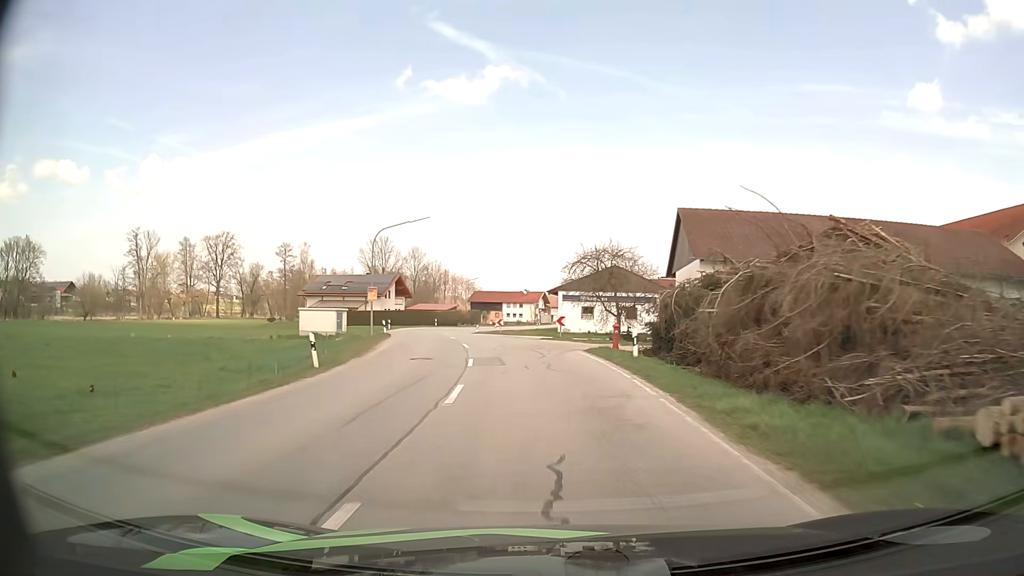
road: secondary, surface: asphalt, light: Day
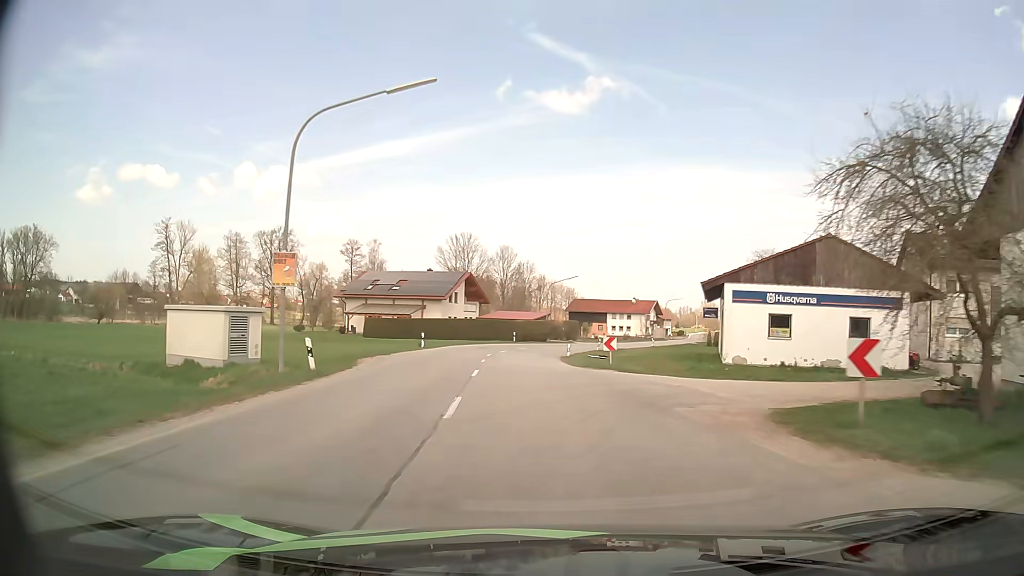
(-1.9, +27.1) m; -8°
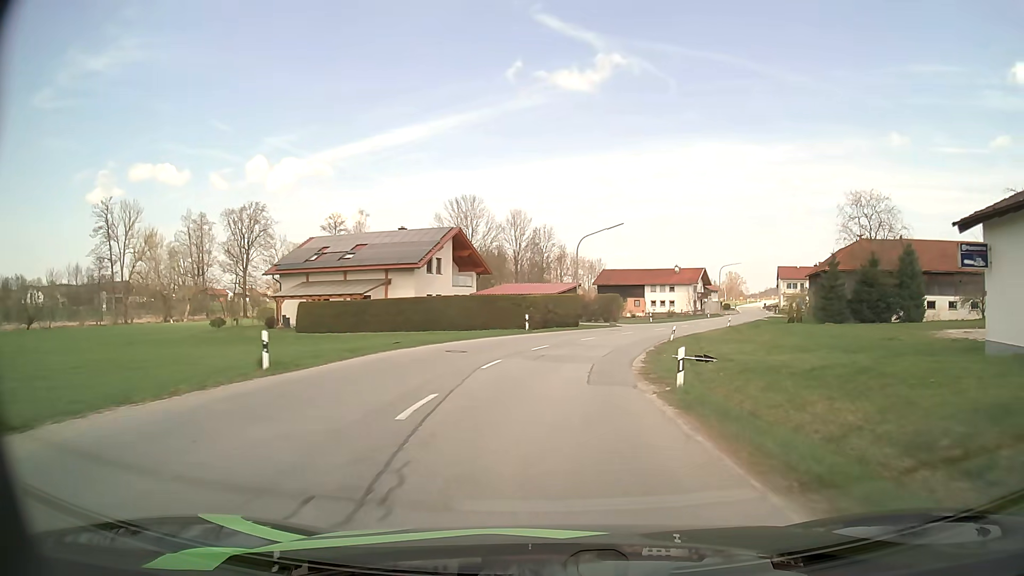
(-0.8, +26.6) m; -1°
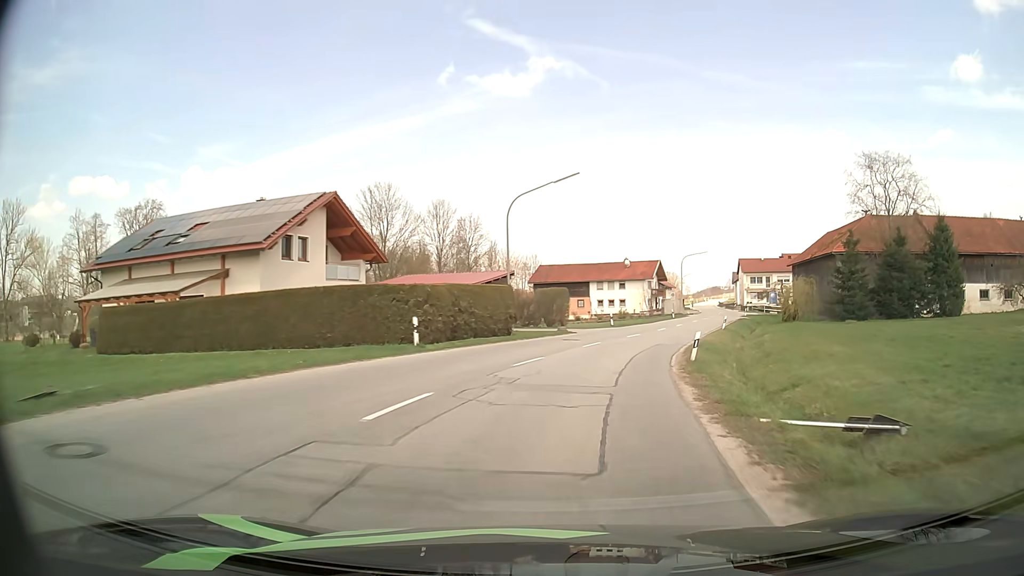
(+0.7, +17.6) m; +5°
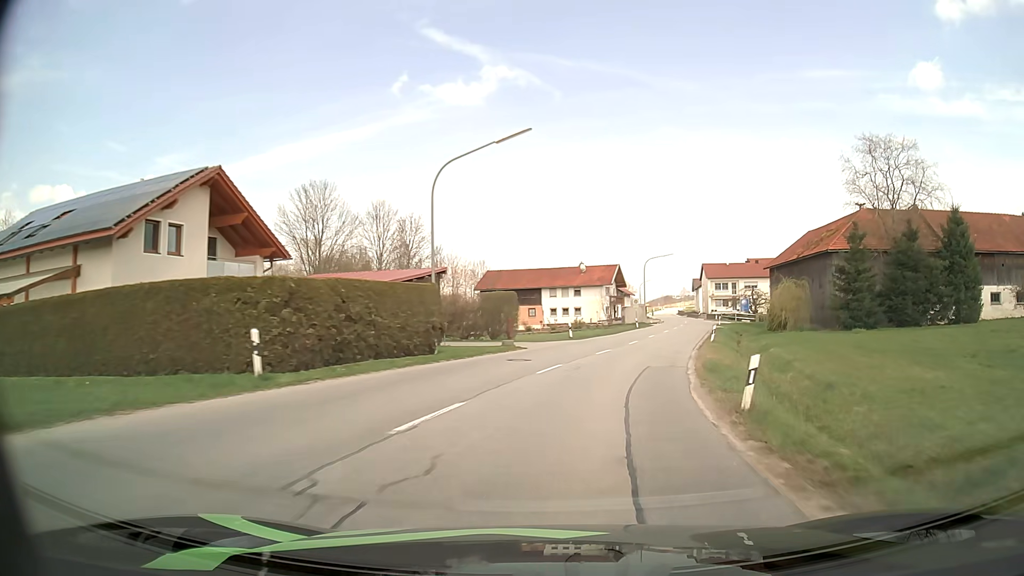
(+0.3, +8.8) m; +4°
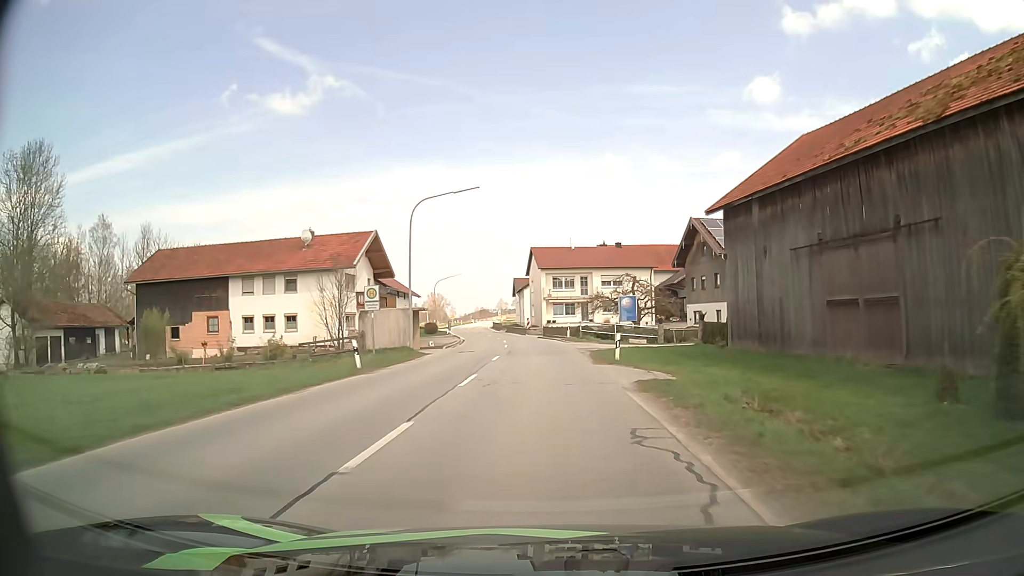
(+8.7, +43.8) m; +16°
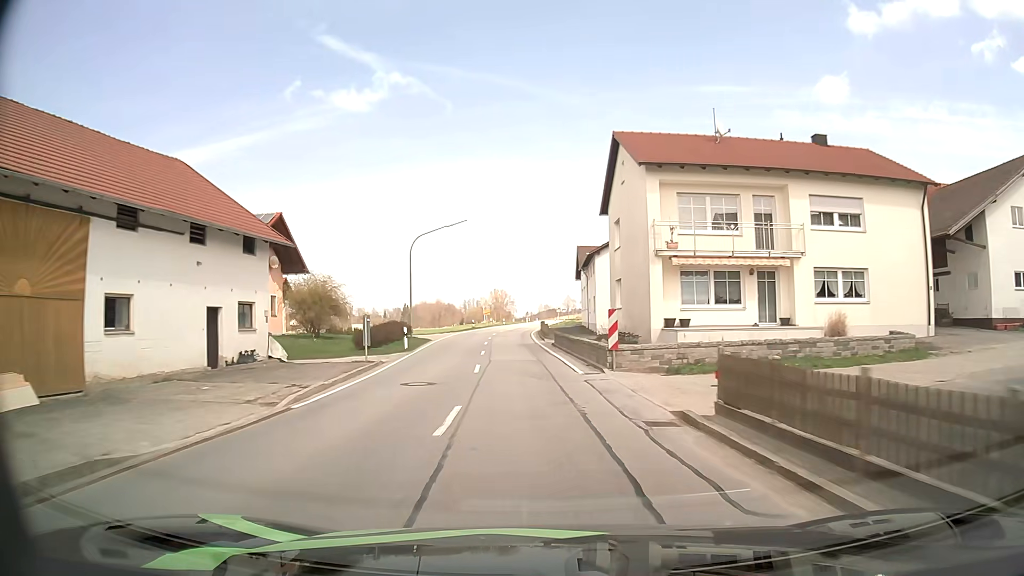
(-1.4, +46.1) m; -5°
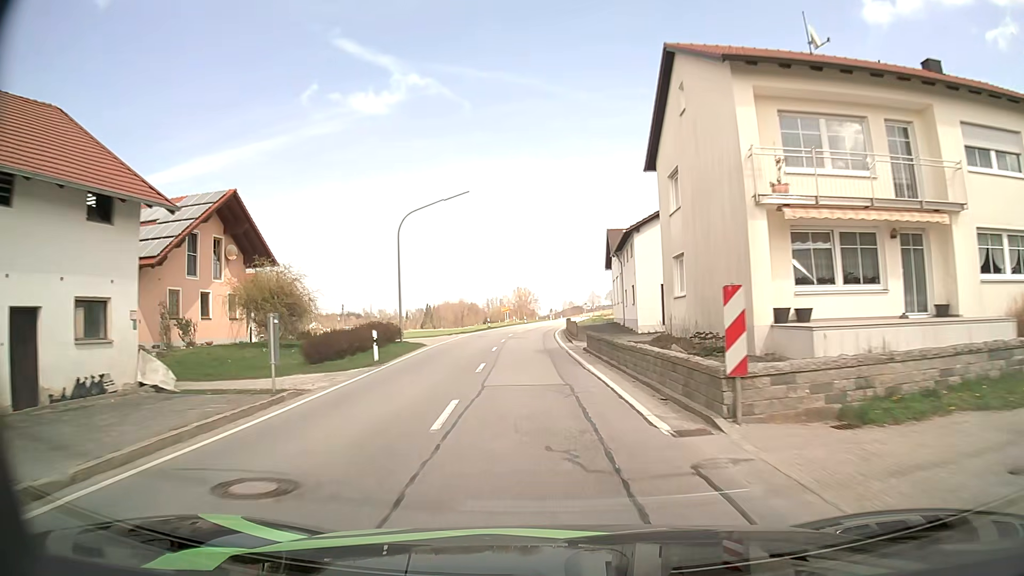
(-0.2, +9.5) m; -2°
(0, +10) (0, +20) (-1, +30) (-1, +40) (-1, +50) (-1, +60) (0, +70) (+1, +80) (+2, +90) (+3, +100) m
